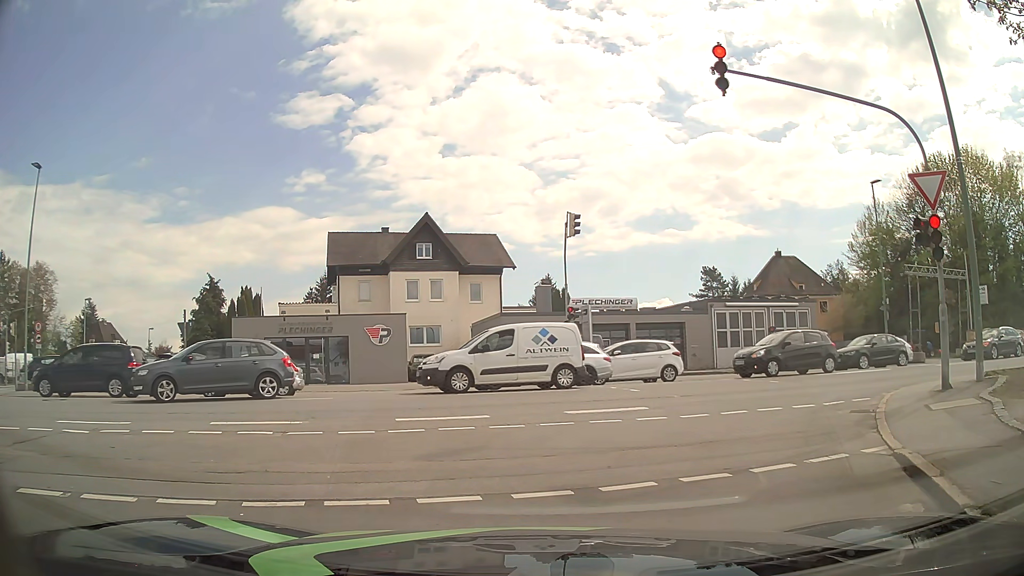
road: residential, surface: asphalt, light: Day
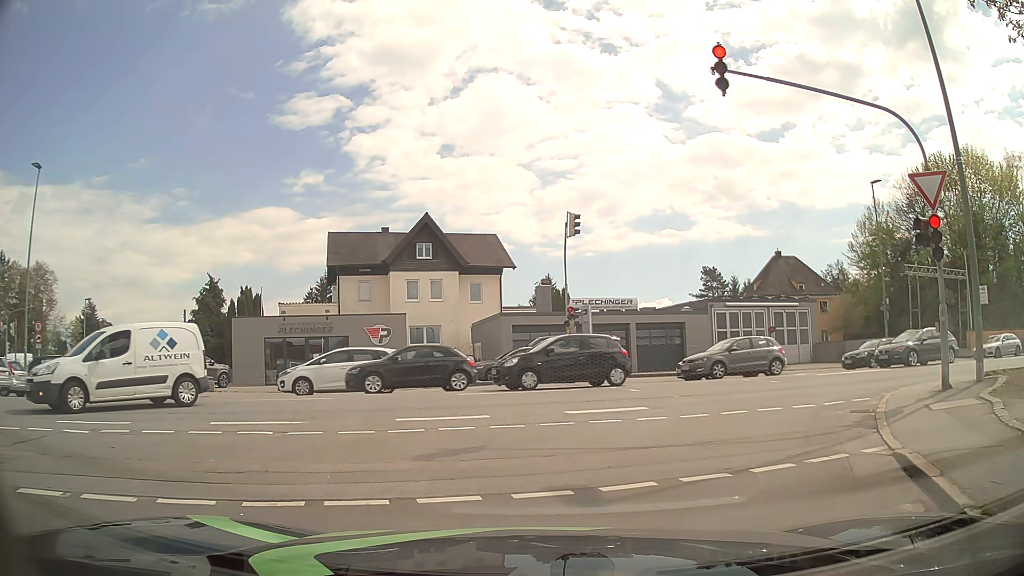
(0.0, 0.0) m; 0°
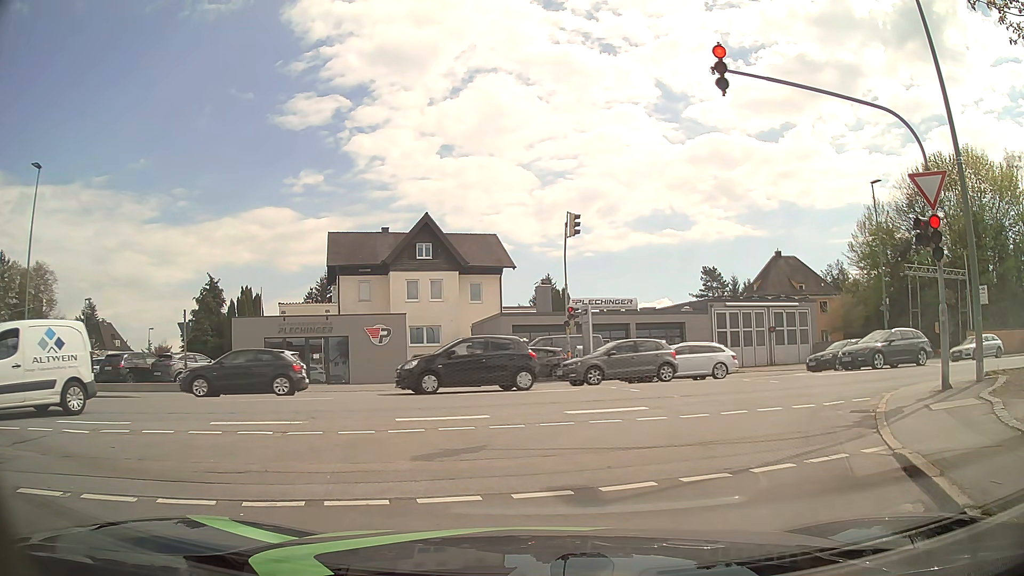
(0.0, 0.0) m; 0°
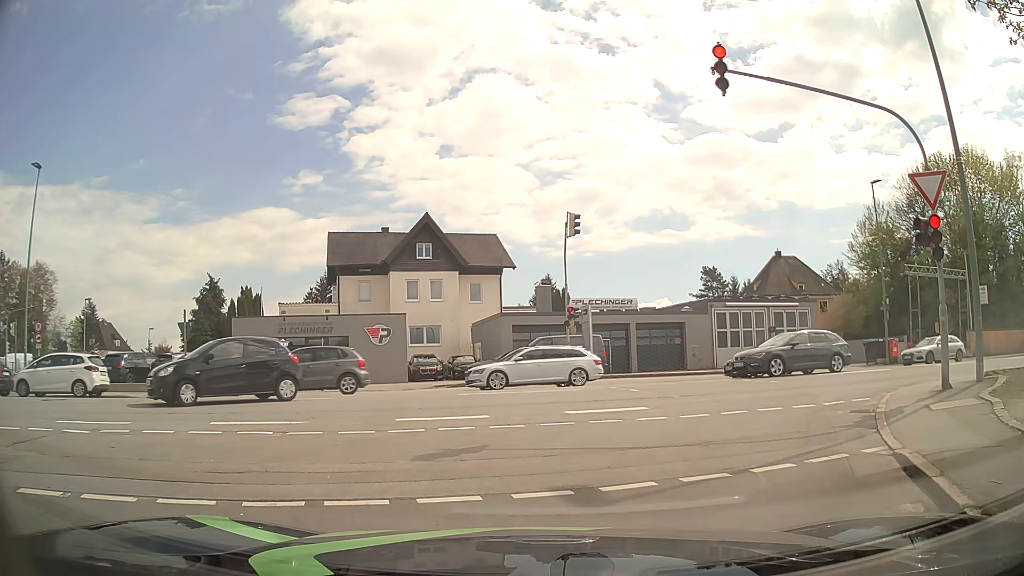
(0.0, 0.0) m; 0°
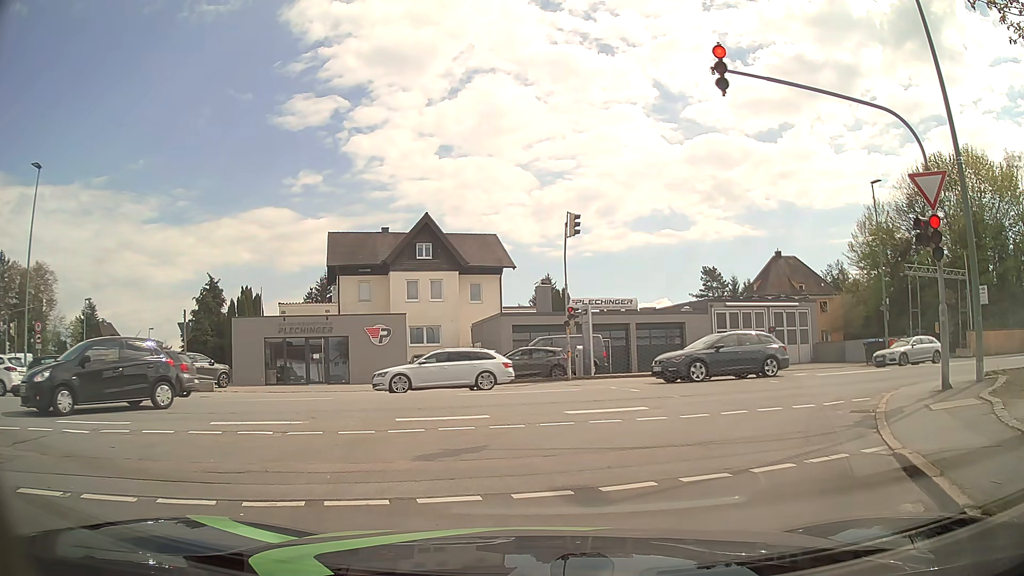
(0.0, 0.0) m; 0°
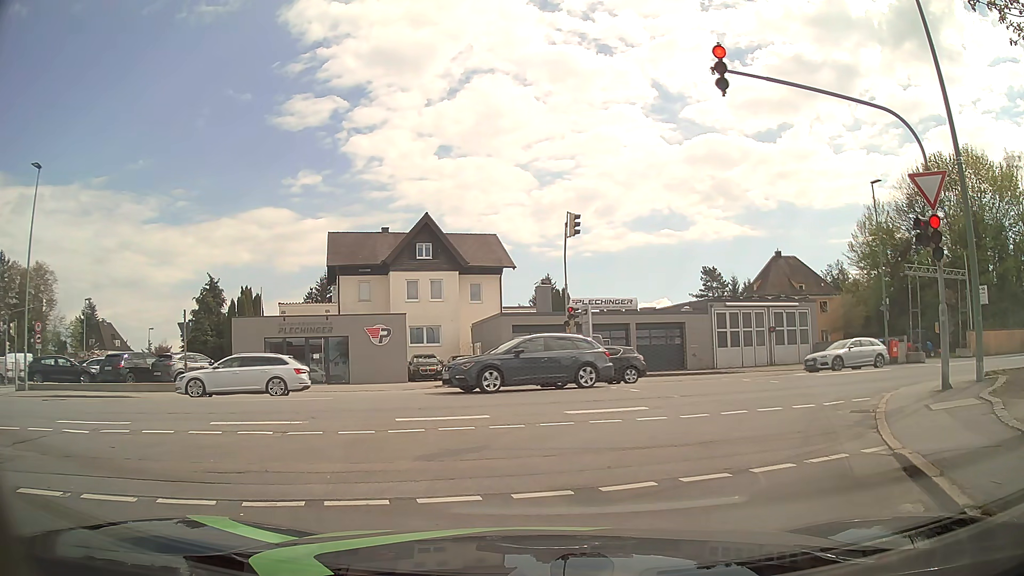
(0.0, 0.0) m; 0°
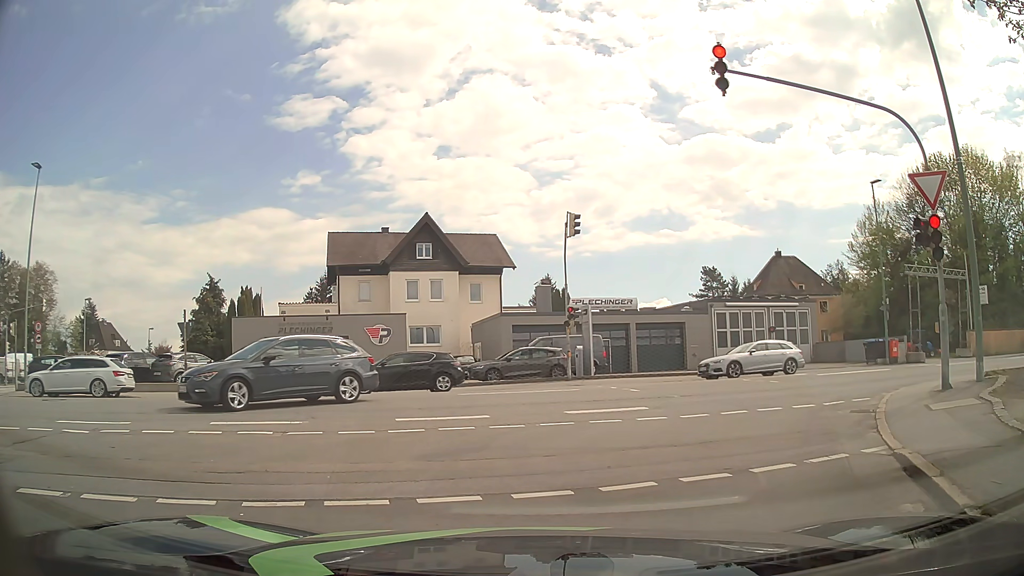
(0.0, 0.0) m; 0°
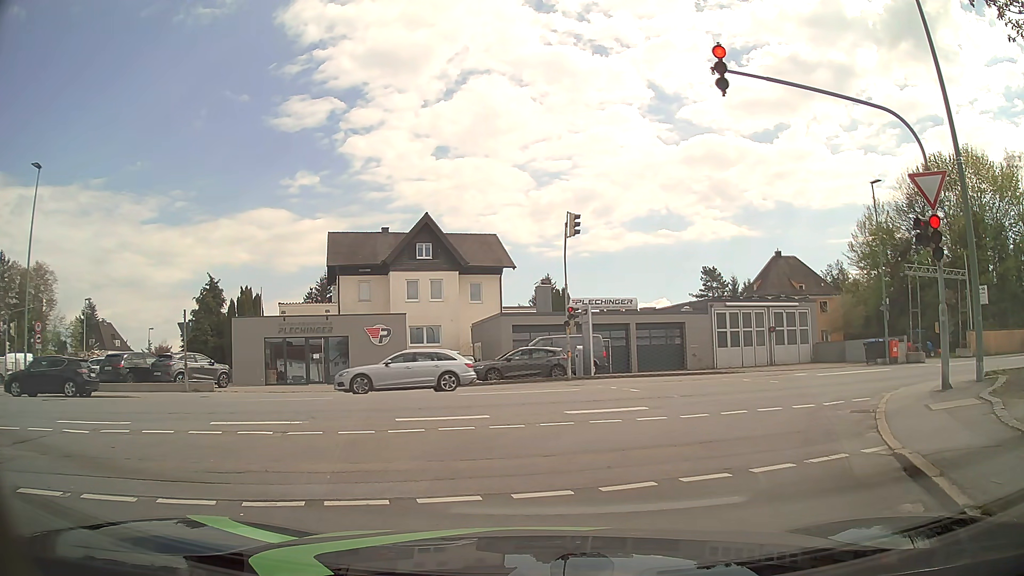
(0.0, 0.0) m; 0°
(+2, +10) (+9, +17) (+18, +20) (+28, +22) (+38, +24) (+48, +27) (+57, +29) (+67, +31) (+77, +33) (+87, +35) m
